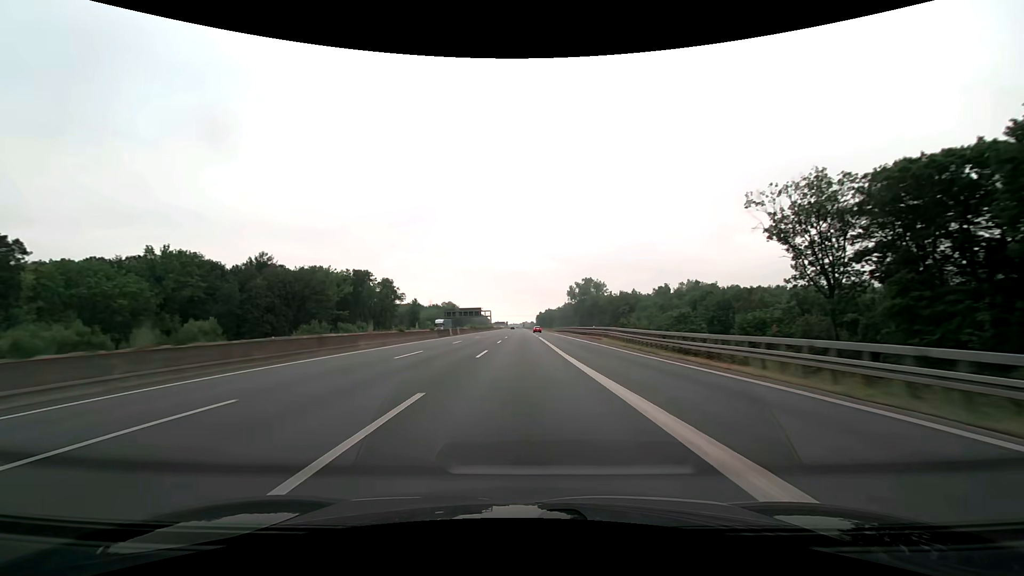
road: motorway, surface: asphalt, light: Day
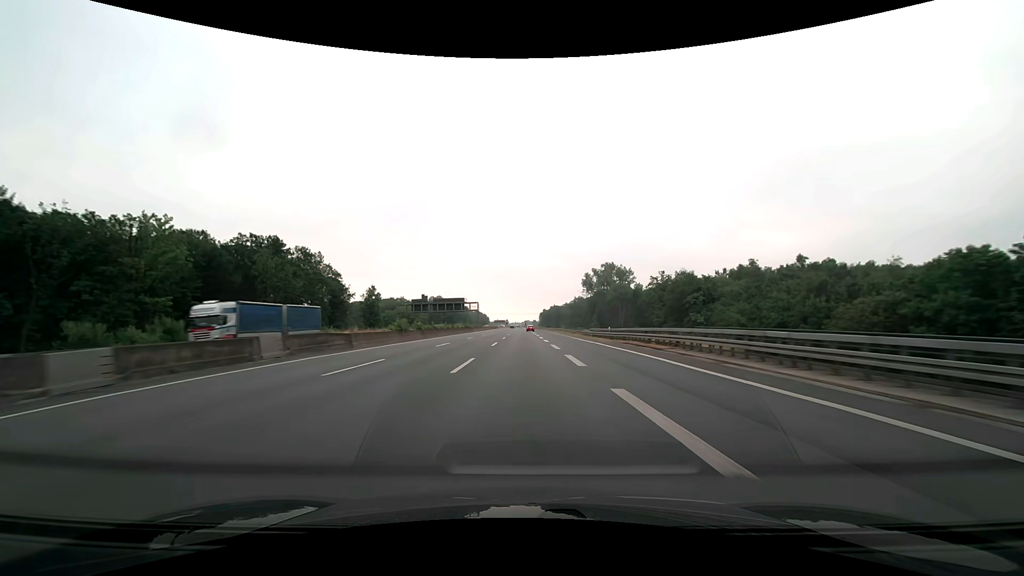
(-0.2, +61.9) m; 0°
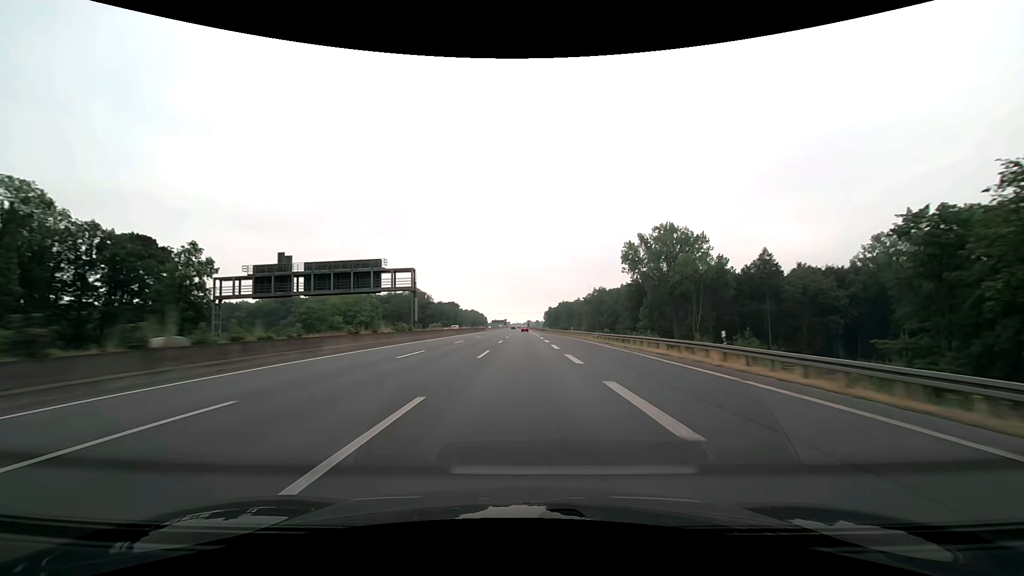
(-0.2, +82.6) m; 0°
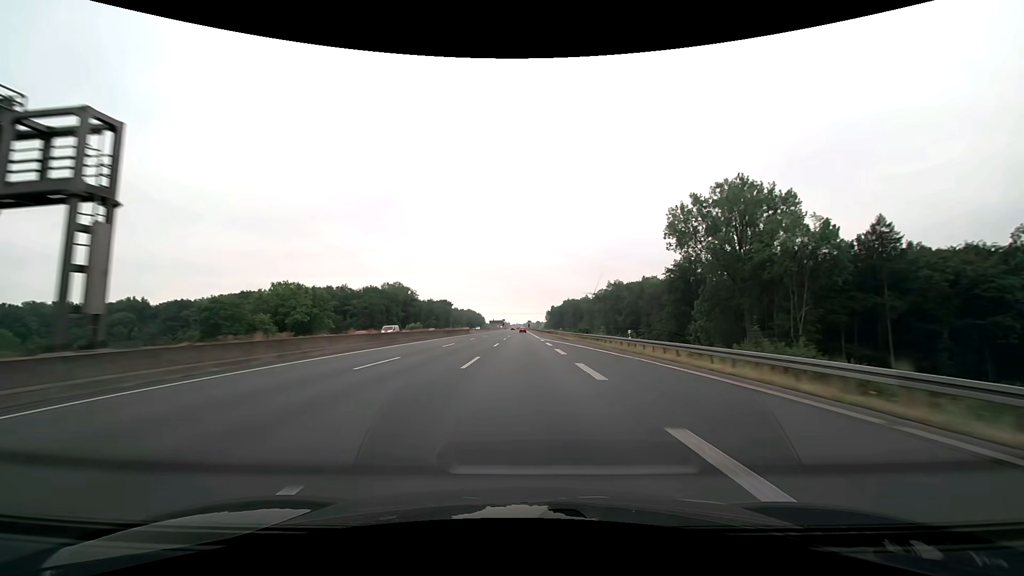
(0.0, +41.3) m; 0°
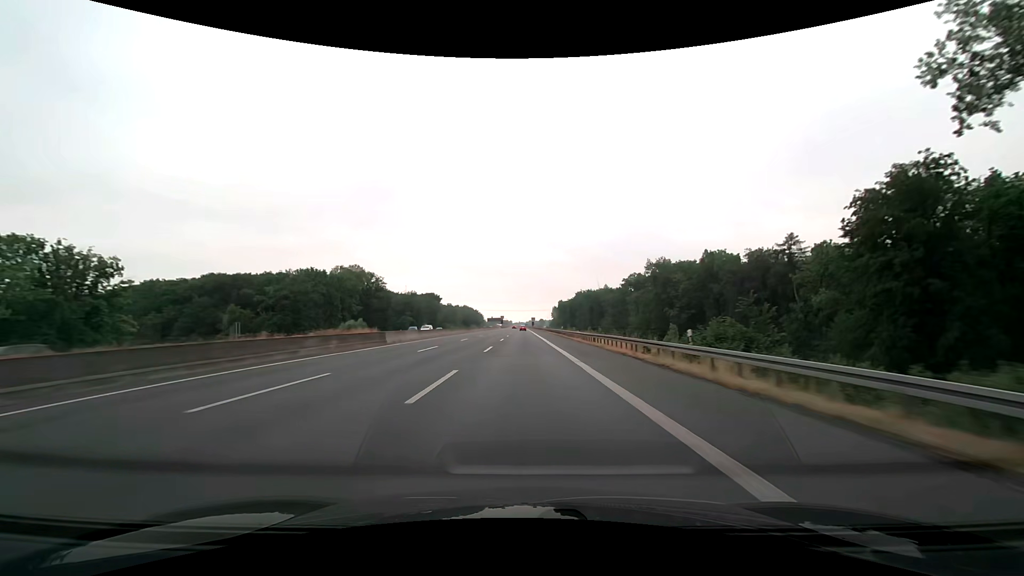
(-0.2, +62.0) m; 0°
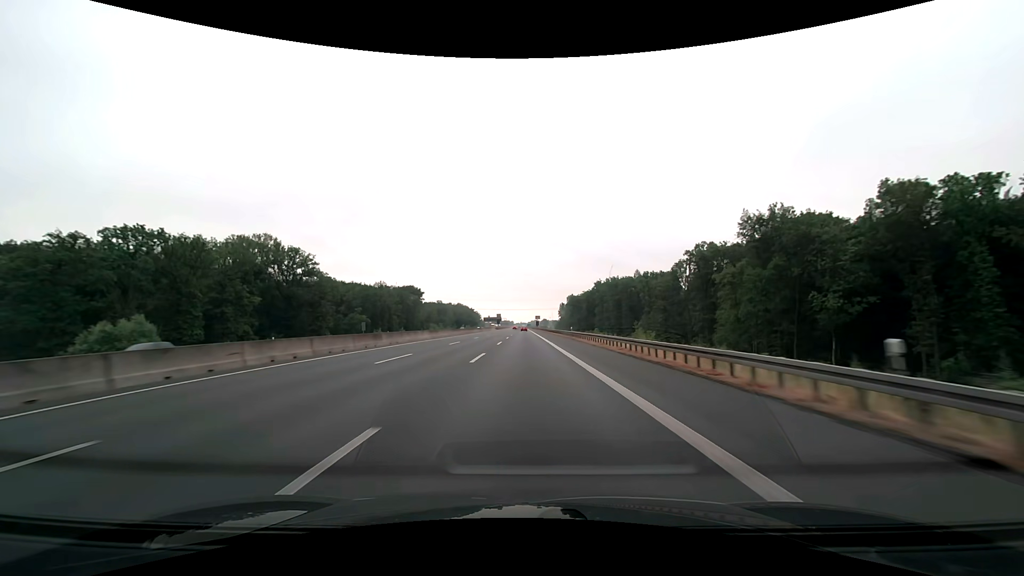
(-0.1, +62.0) m; 0°
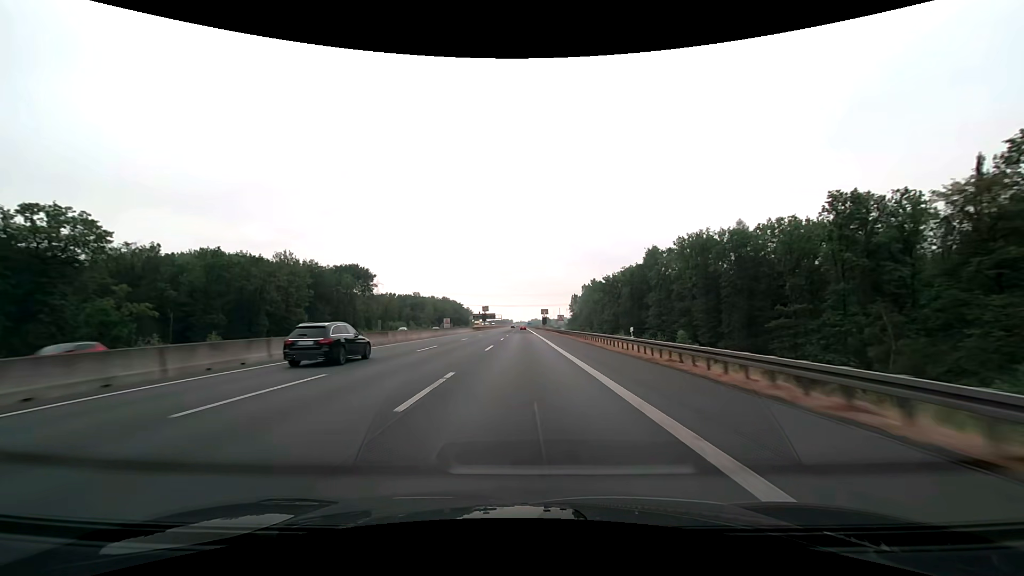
(0.0, +82.7) m; 0°
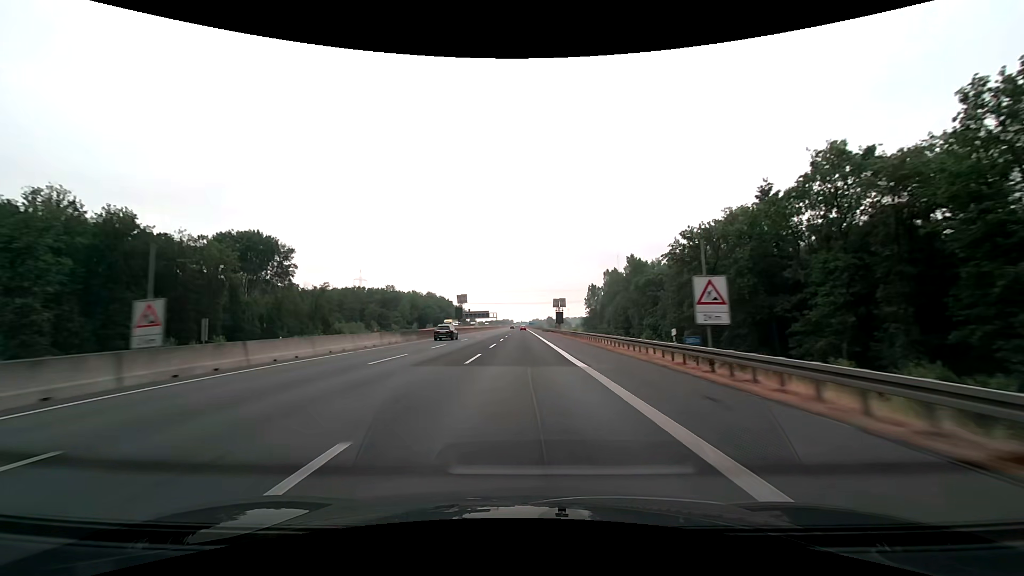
(-0.1, +62.0) m; 0°
(0, +10) (0, +20) (0, +30) (0, +40) (0, +50) (0, +60) (0, +70) (0, +80) (0, +90) (-1, +100) m
